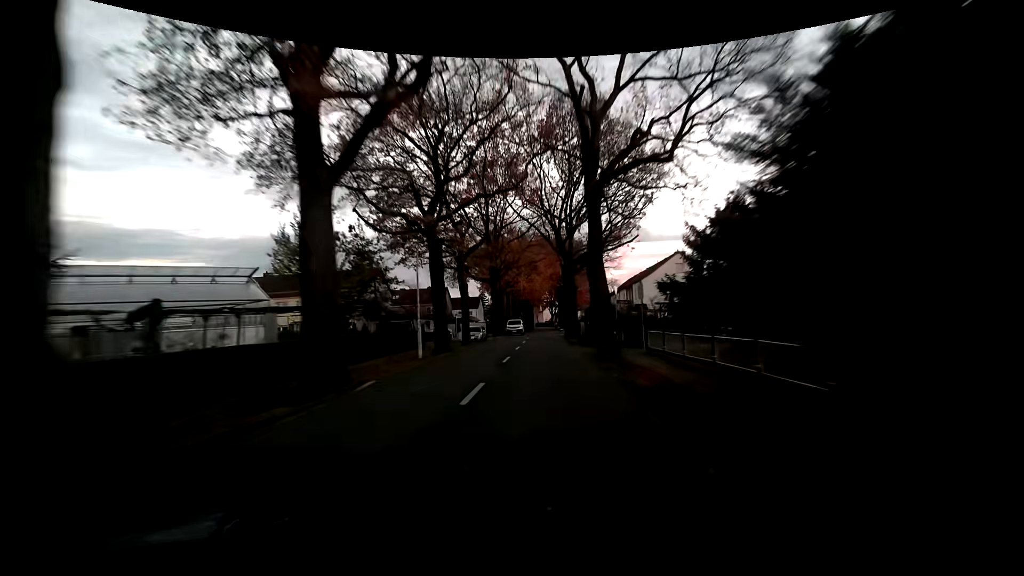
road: residential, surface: asphalt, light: Dusk
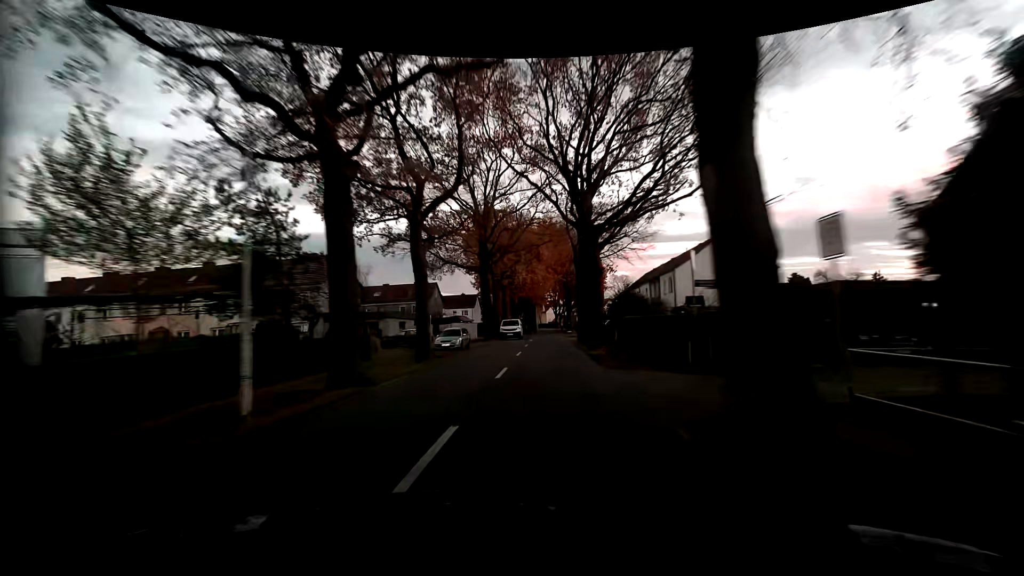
(-0.1, +13.5) m; 0°
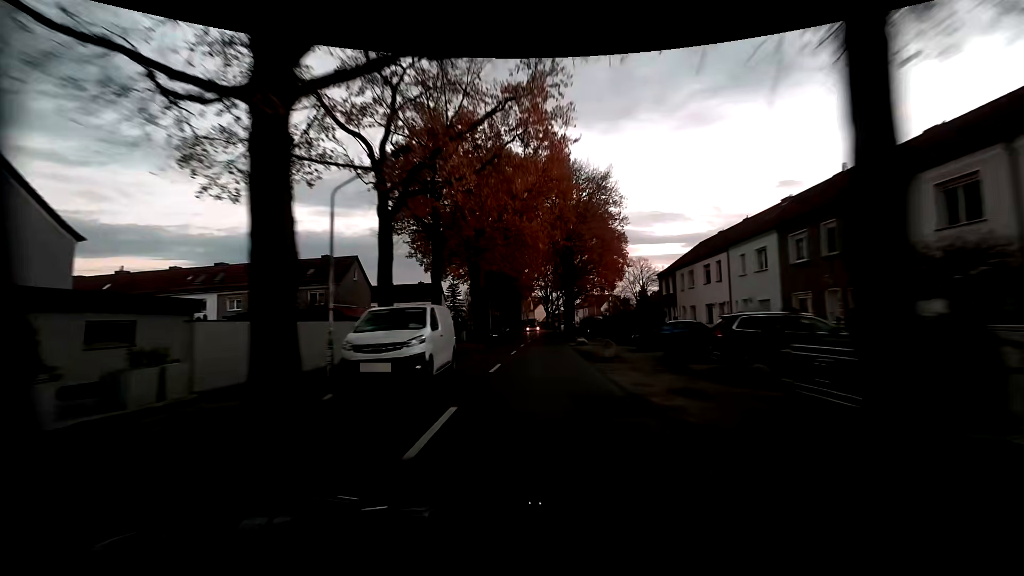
(+0.3, +34.4) m; +1°
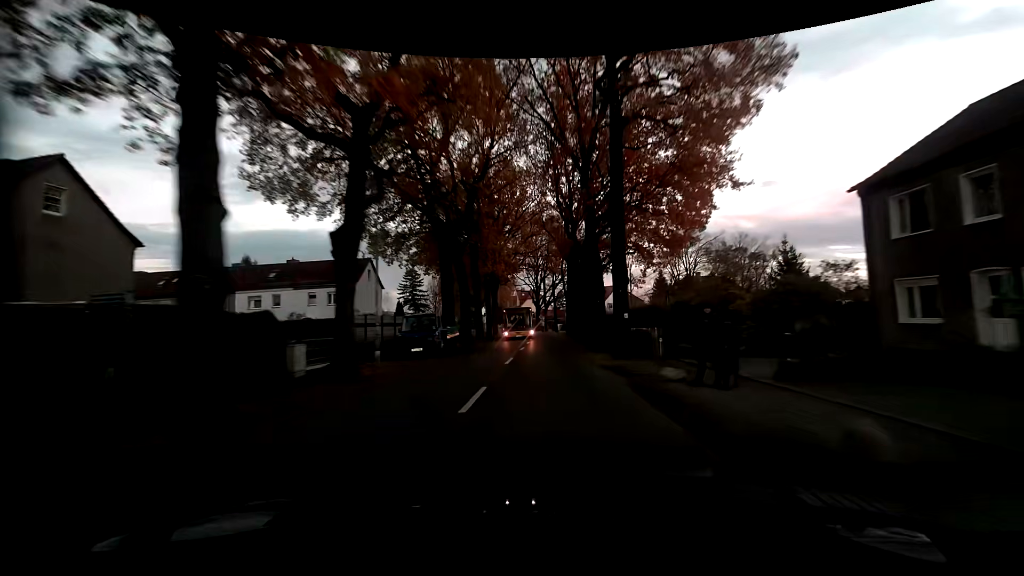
(+0.1, +33.1) m; +2°
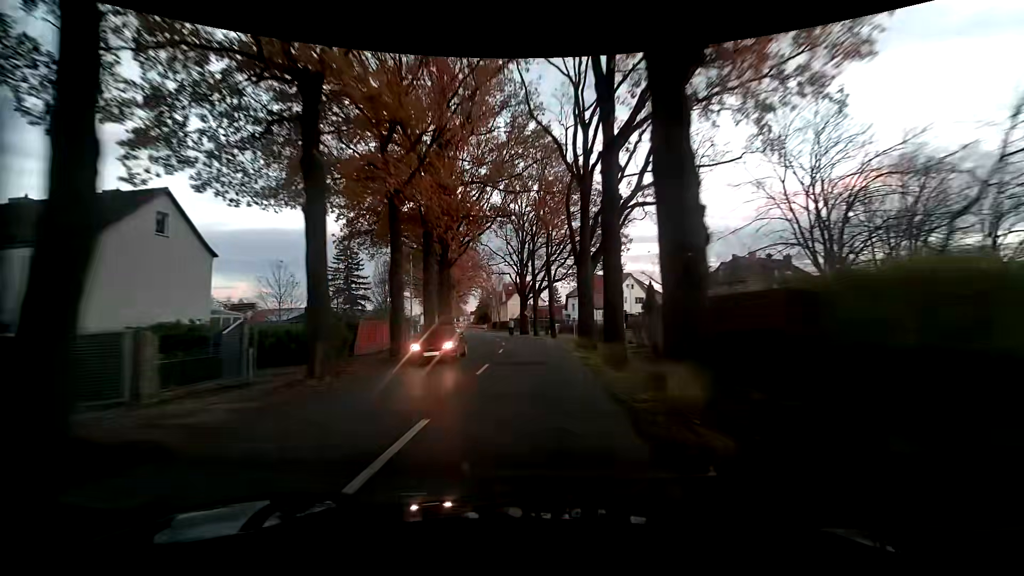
(+0.6, +30.2) m; +1°
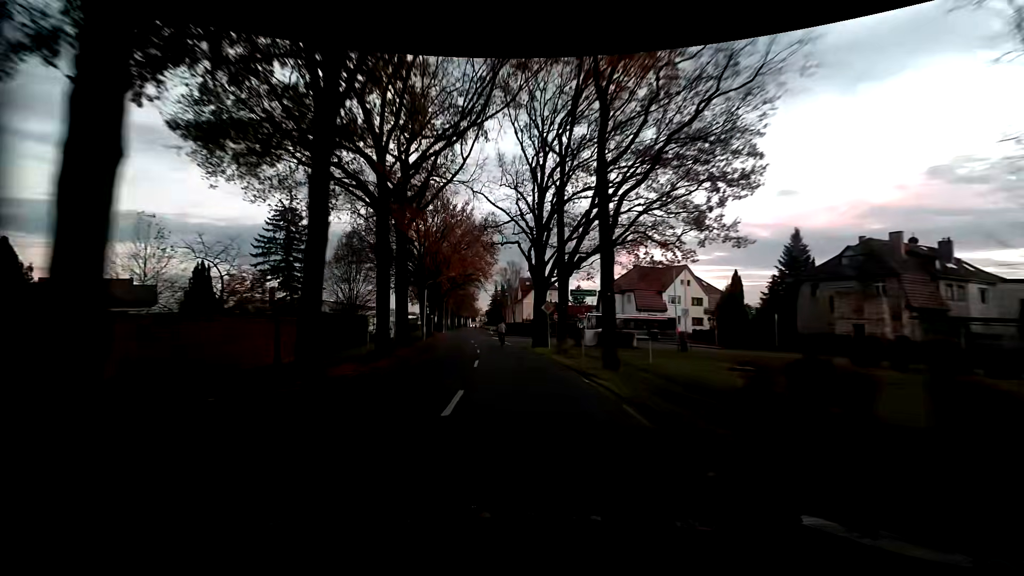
(-0.7, +23.4) m; -4°
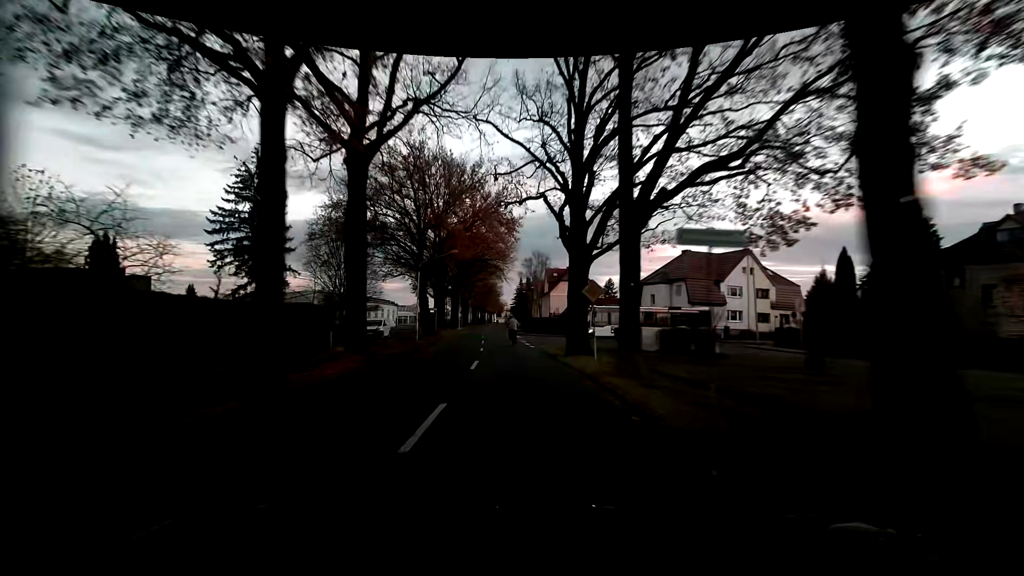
(-0.1, +11.3) m; -2°
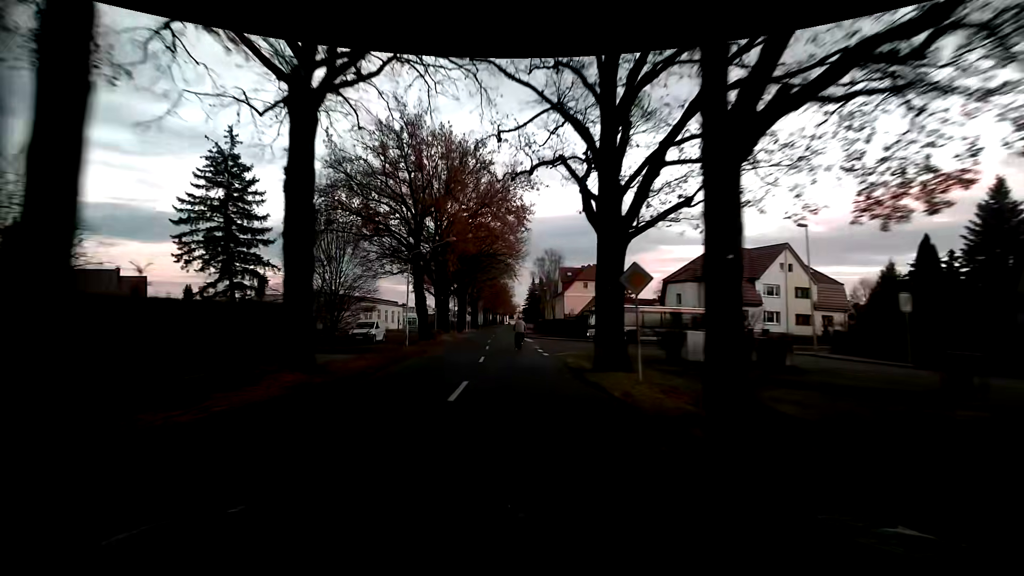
(-0.1, +5.4) m; -1°
(0, +10) (-1, +20) (-2, +30) (-4, +40) (-6, +50) (-7, +60) (-7, +70) (-6, +79) (-6, +89) (-6, +99) m
